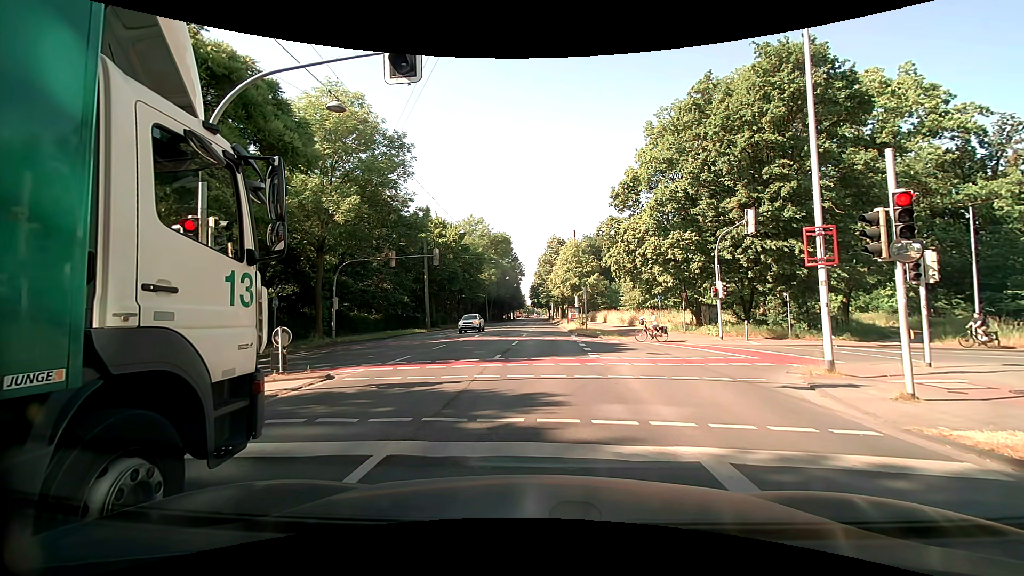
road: primary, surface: asphalt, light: Day
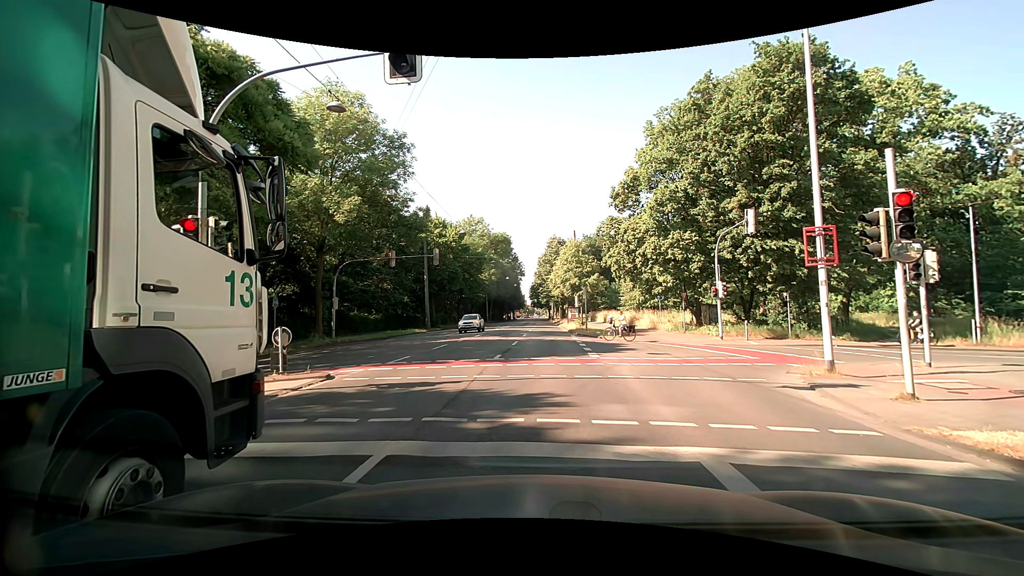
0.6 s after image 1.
(0.0, 0.0) m; 0°
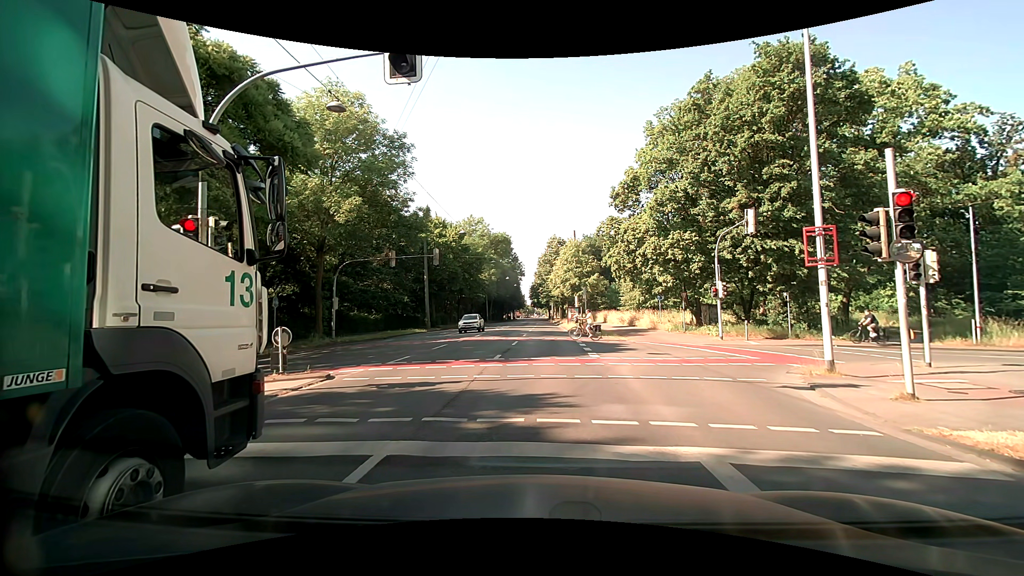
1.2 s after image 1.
(0.0, 0.0) m; 0°
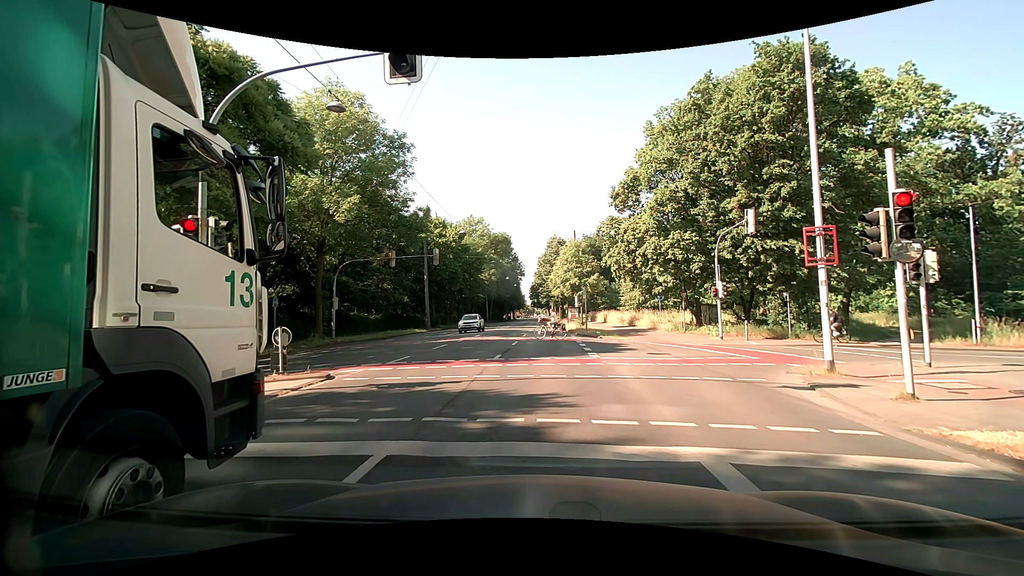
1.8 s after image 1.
(0.0, 0.0) m; 0°
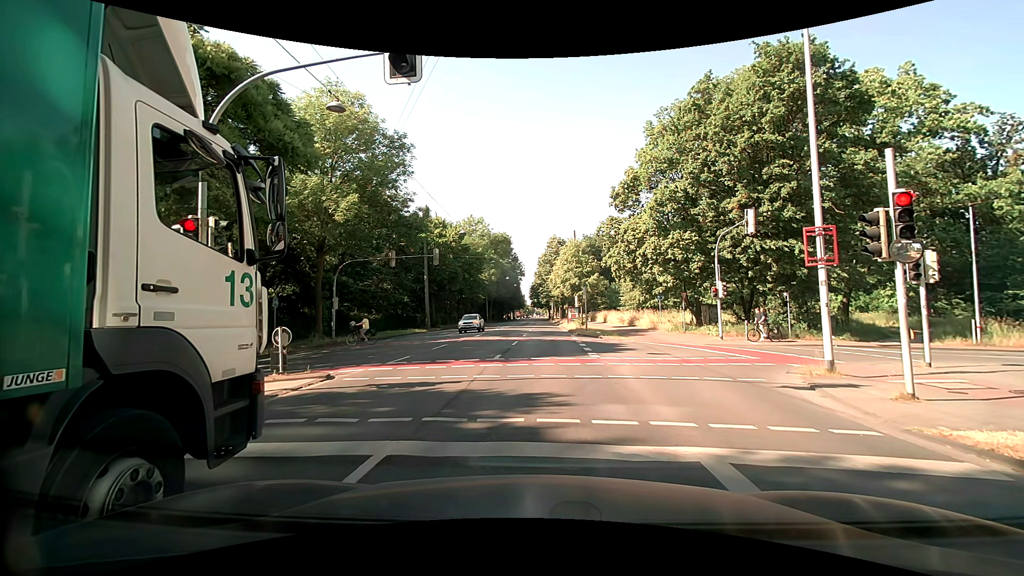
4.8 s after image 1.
(0.0, 0.0) m; 0°
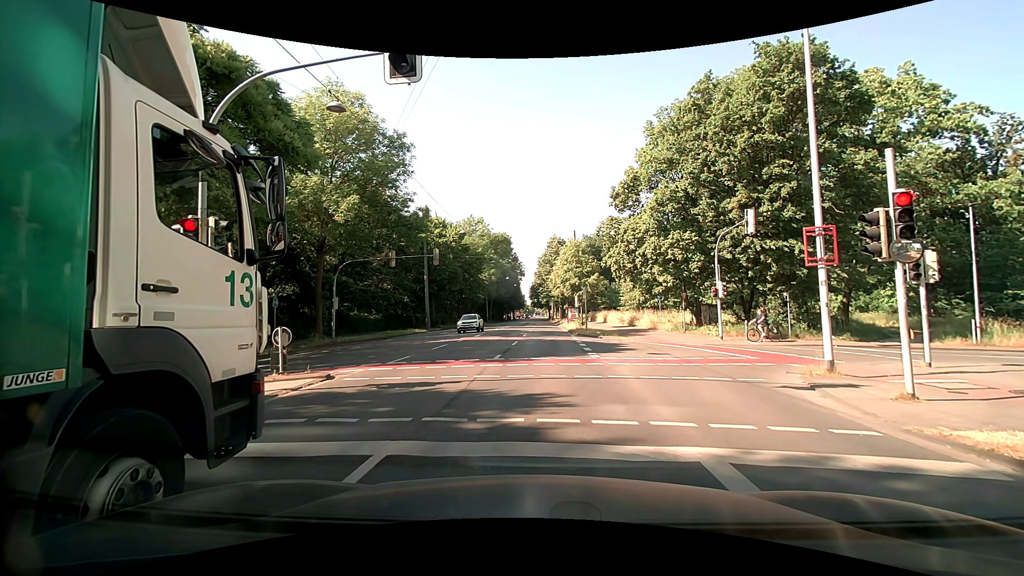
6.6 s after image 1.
(0.0, 0.0) m; 0°
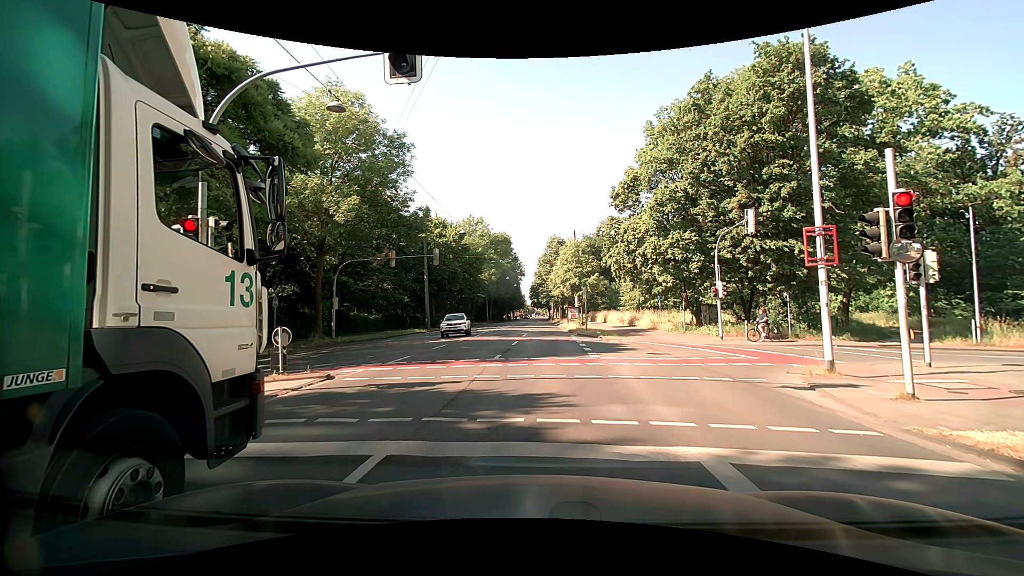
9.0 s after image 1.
(0.0, 0.0) m; 0°
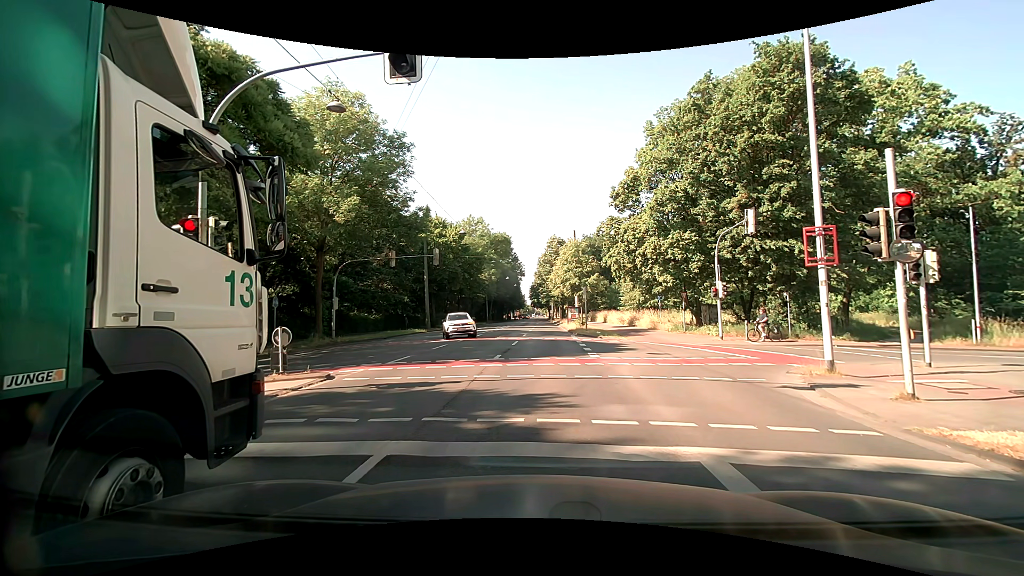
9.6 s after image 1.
(0.0, 0.0) m; 0°
(0, +10) (+1, +20) (+1, +30) (+1, +40) (+2, +50) (+2, +60) (+2, +70) (+3, +80) (+3, +90) (+3, +100) m
